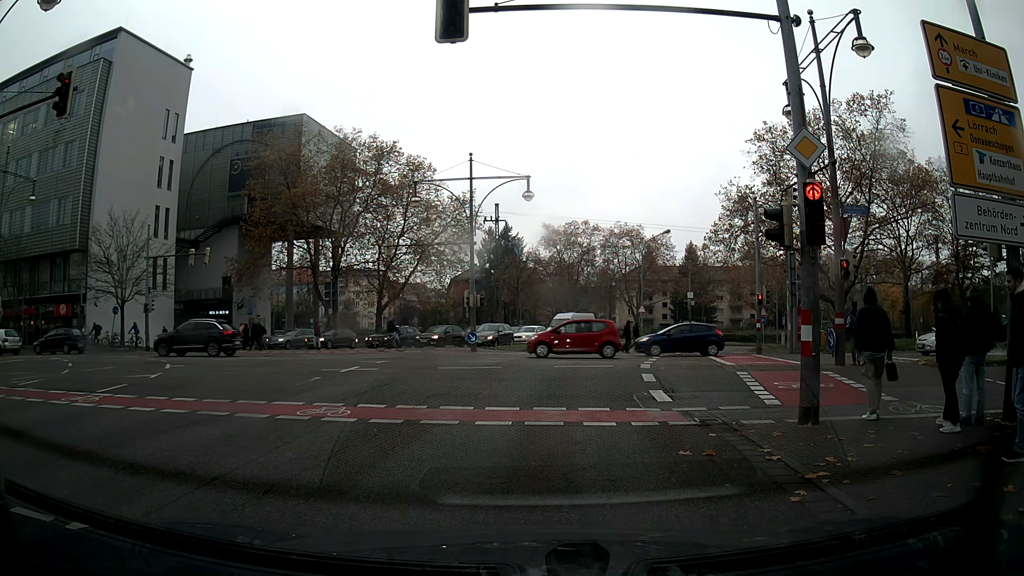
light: Day
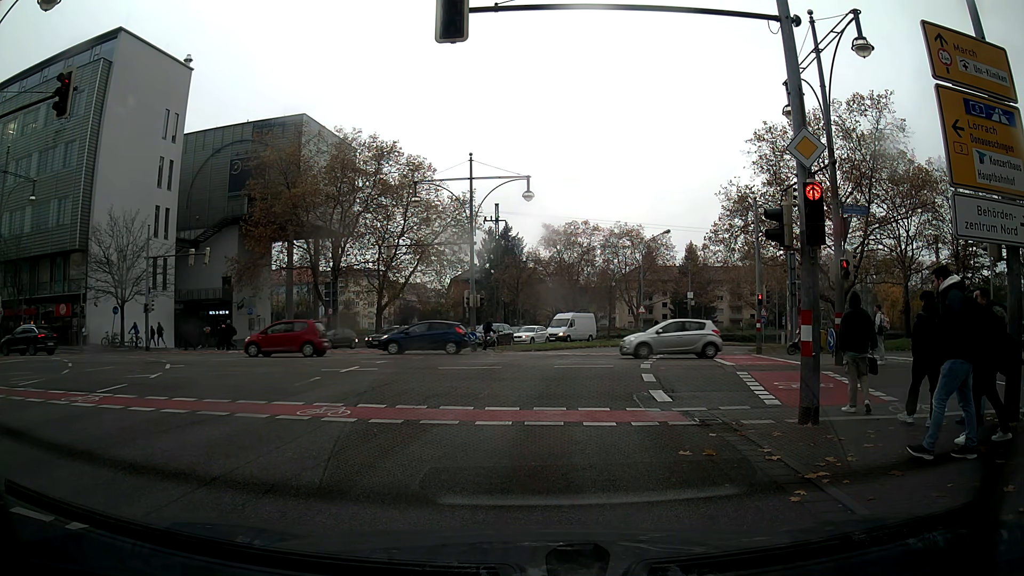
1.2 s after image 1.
(0.0, 0.0) m; 0°
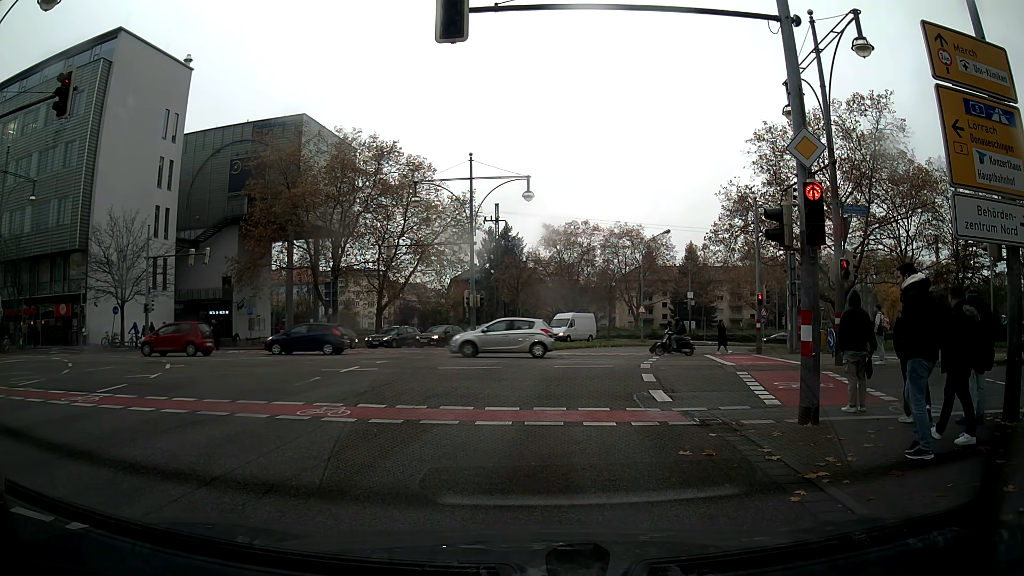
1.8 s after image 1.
(0.0, 0.0) m; 0°
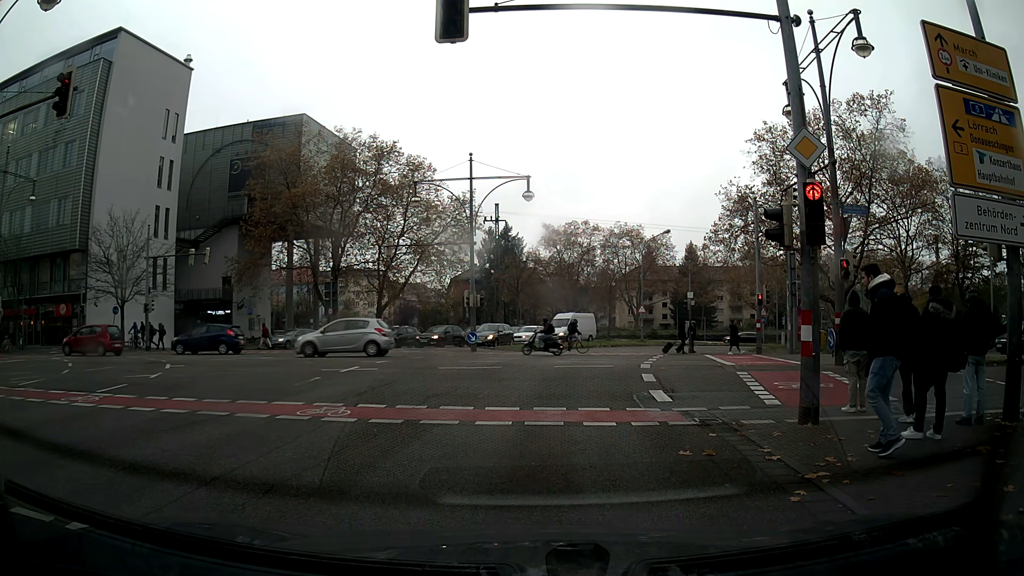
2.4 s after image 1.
(0.0, 0.0) m; 0°
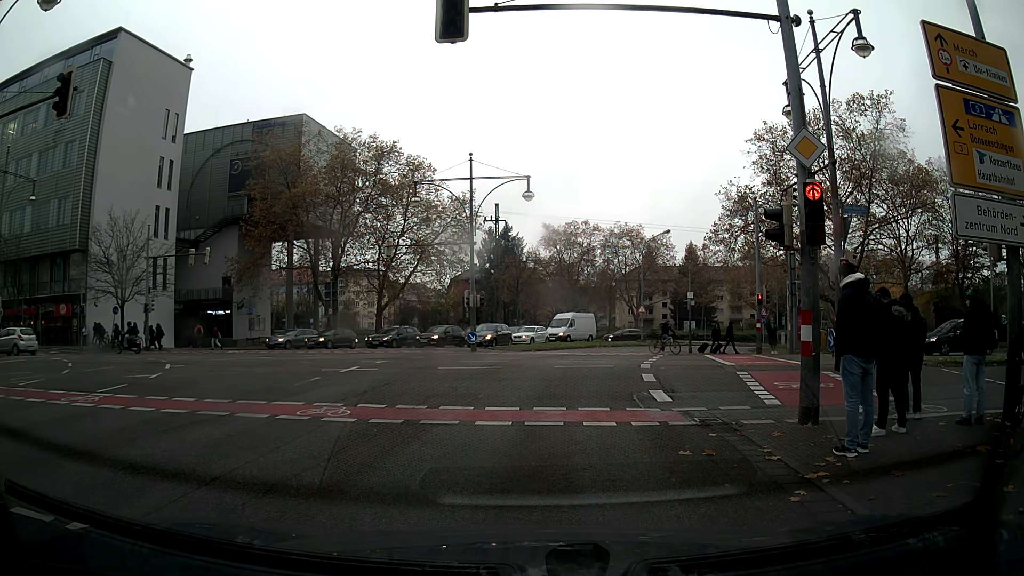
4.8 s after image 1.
(0.0, 0.0) m; 0°
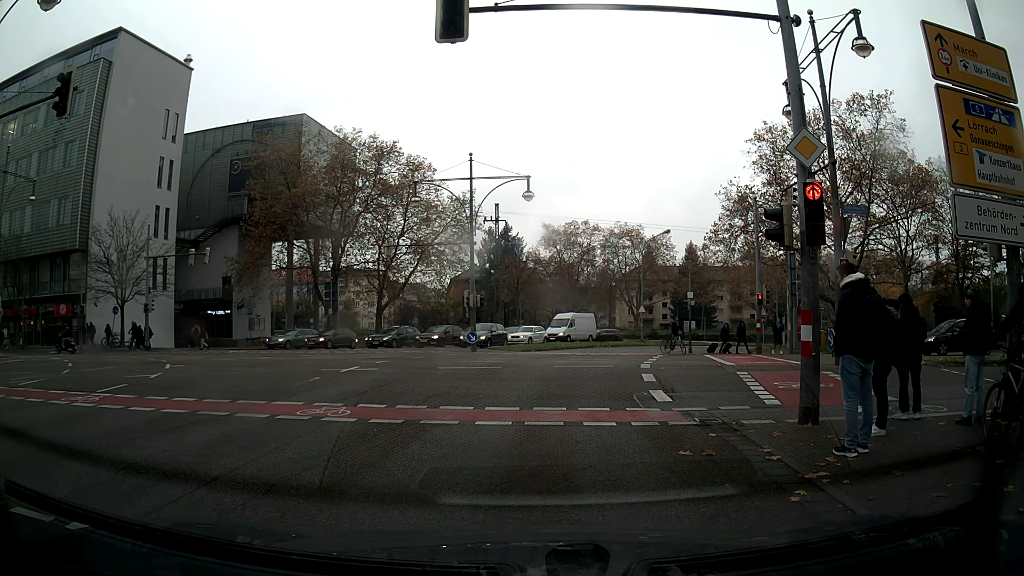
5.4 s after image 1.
(0.0, 0.0) m; 0°
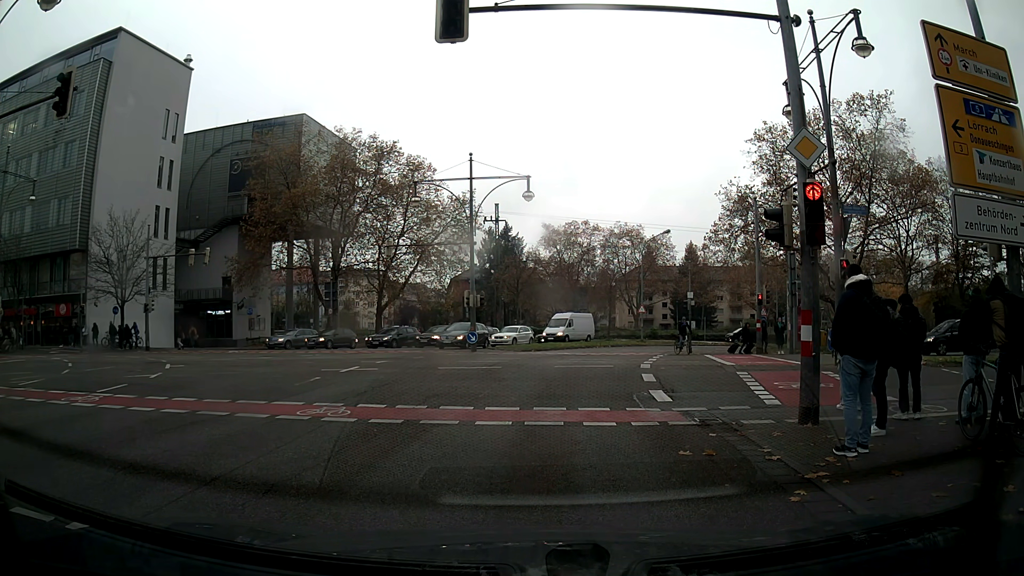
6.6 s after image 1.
(0.0, 0.0) m; 0°
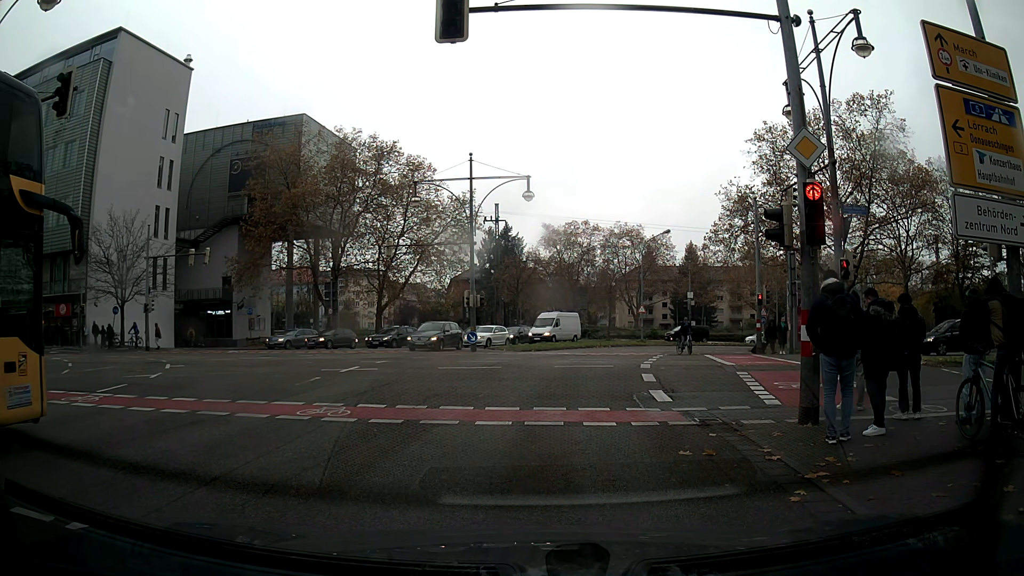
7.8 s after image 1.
(0.0, 0.0) m; 0°
